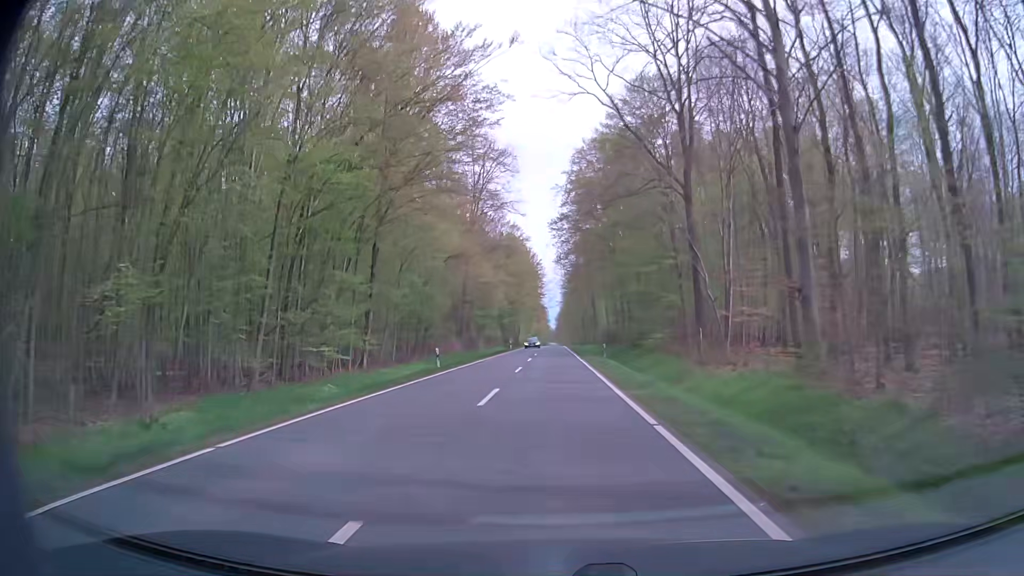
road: secondary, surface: asphalt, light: Day
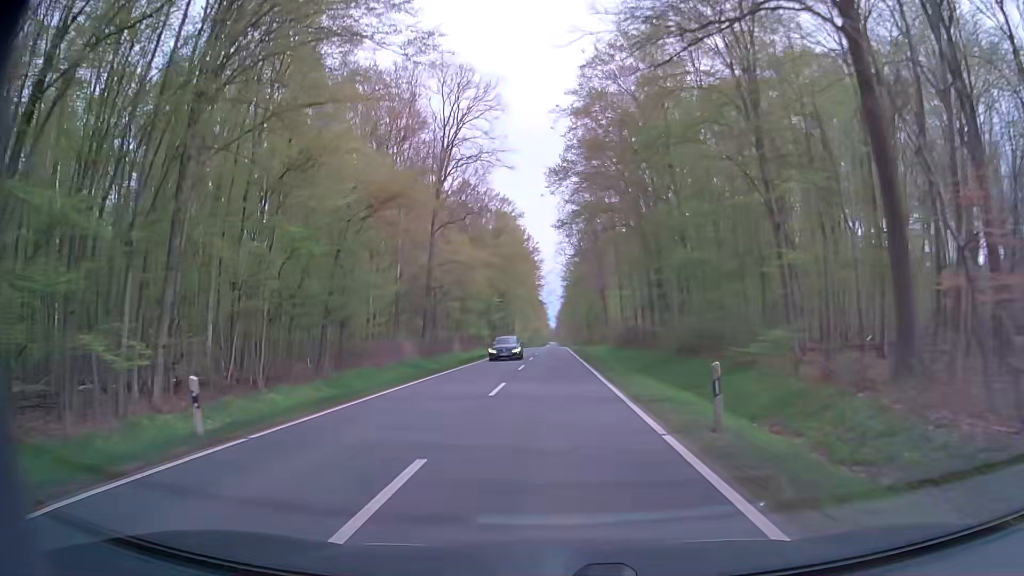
(+0.1, +21.6) m; 0°
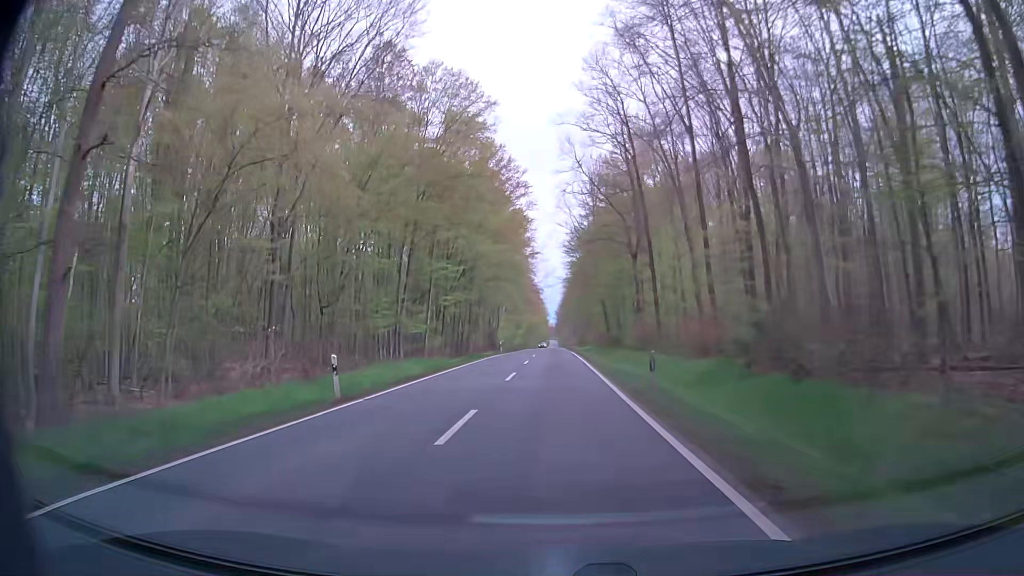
(+0.2, +43.2) m; -1°
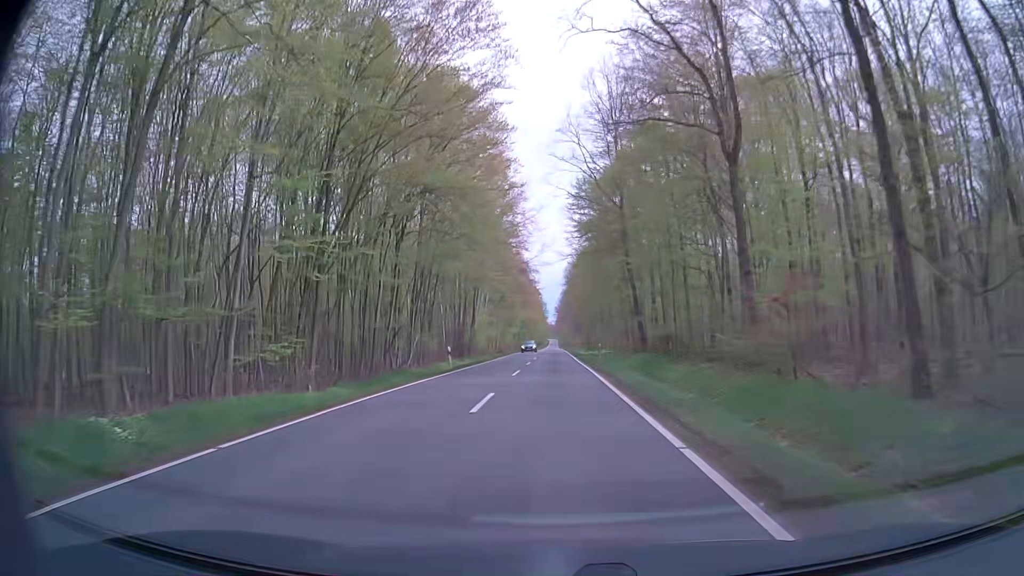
(+0.4, +32.4) m; +1°
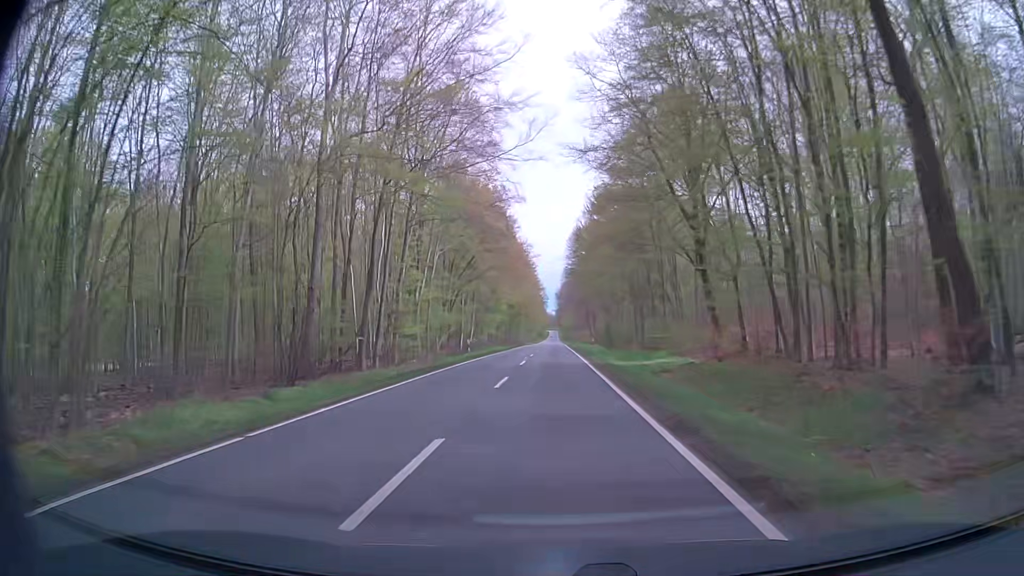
(+0.1, +43.3) m; 0°
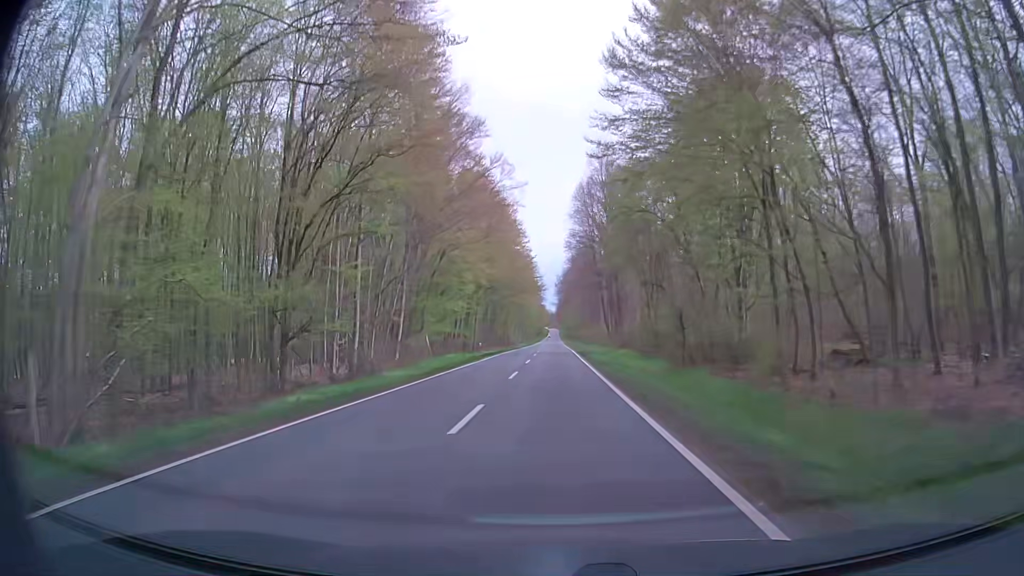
(+0.1, +43.4) m; +1°
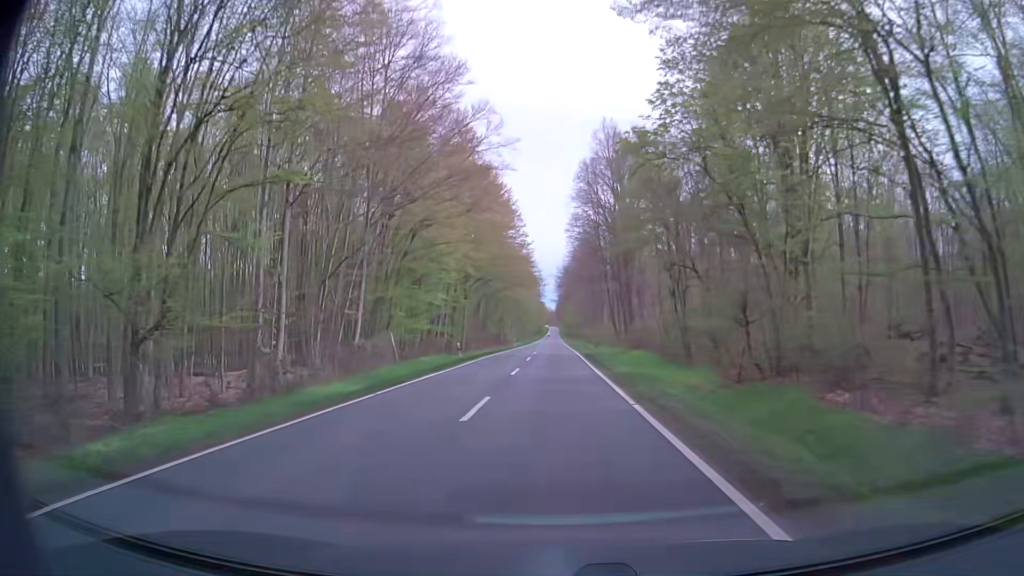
(0.0, +10.8) m; 0°
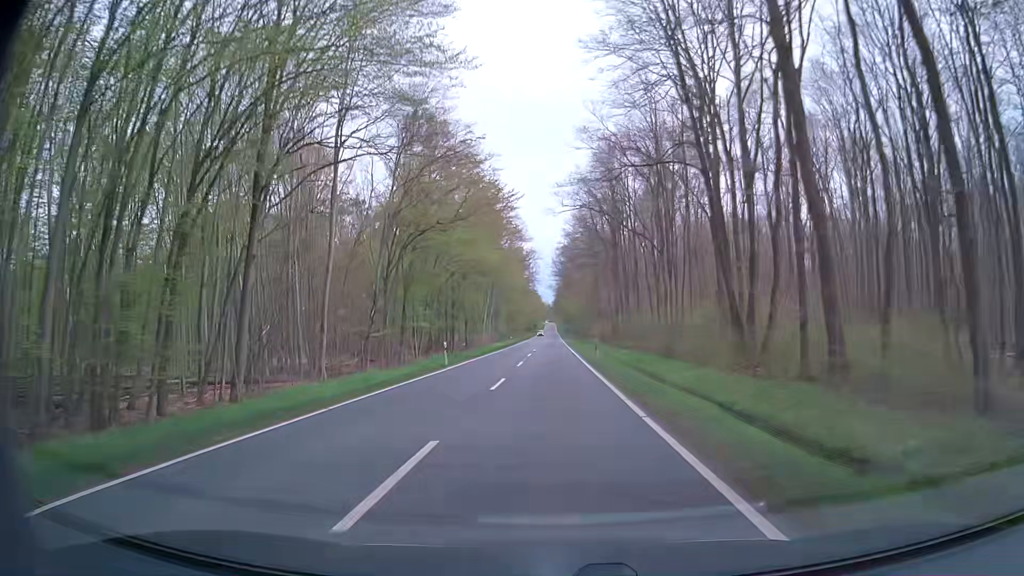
(-0.4, +54.0) m; 0°
(0, +10) (0, +20) (0, +30) (0, +40) (0, +50) (0, +60) (0, +70) (0, +80) (0, +90) (0, +100) m
